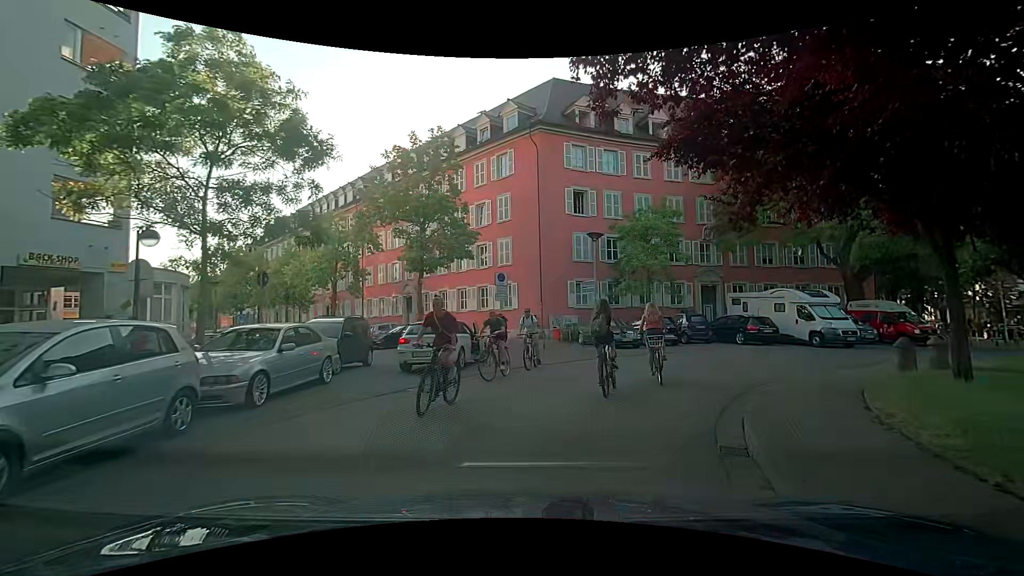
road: residential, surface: asphalt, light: Day
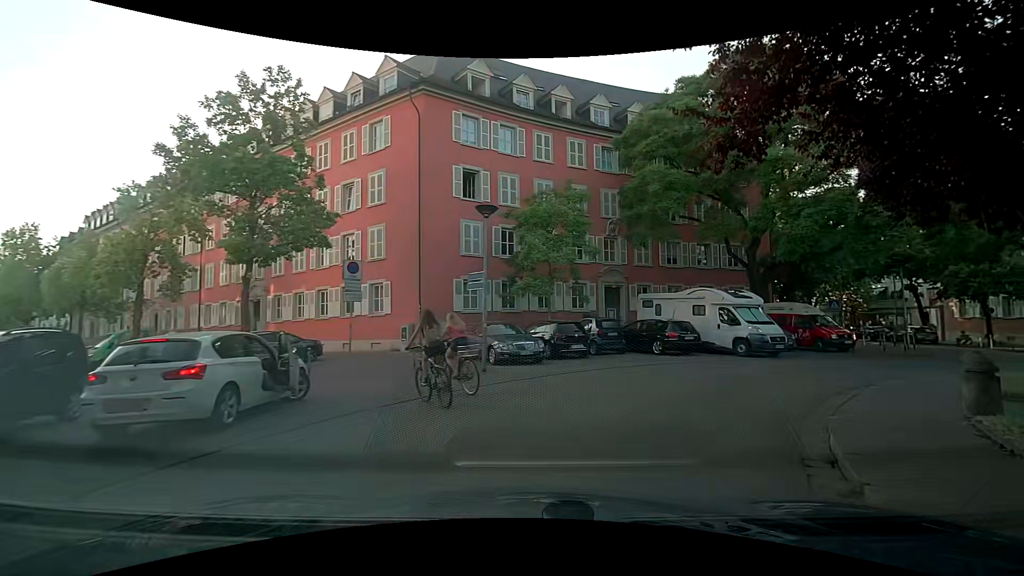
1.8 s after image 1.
(+0.5, +6.1) m; +14°
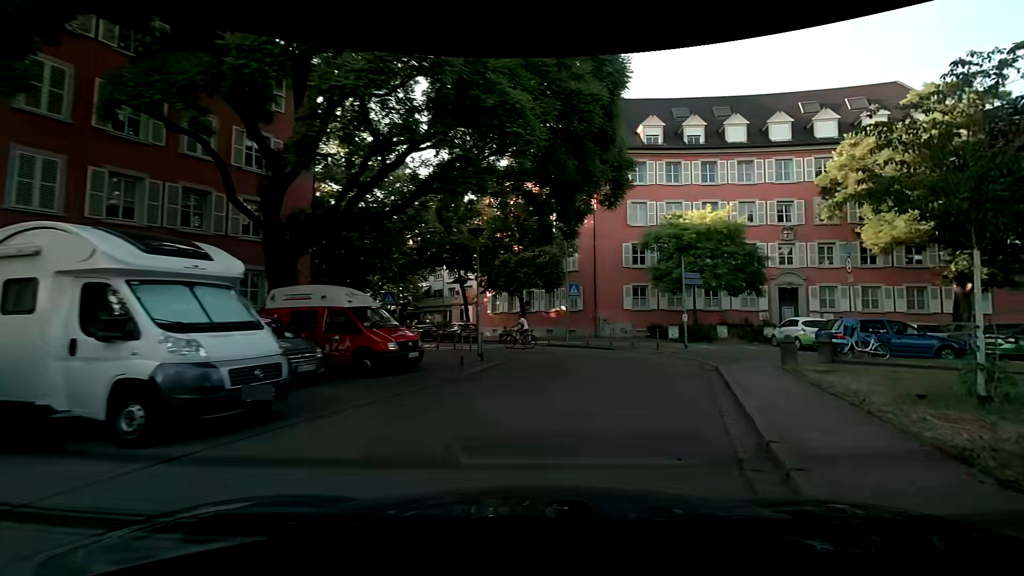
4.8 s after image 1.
(+5.8, +14.0) m; +45°
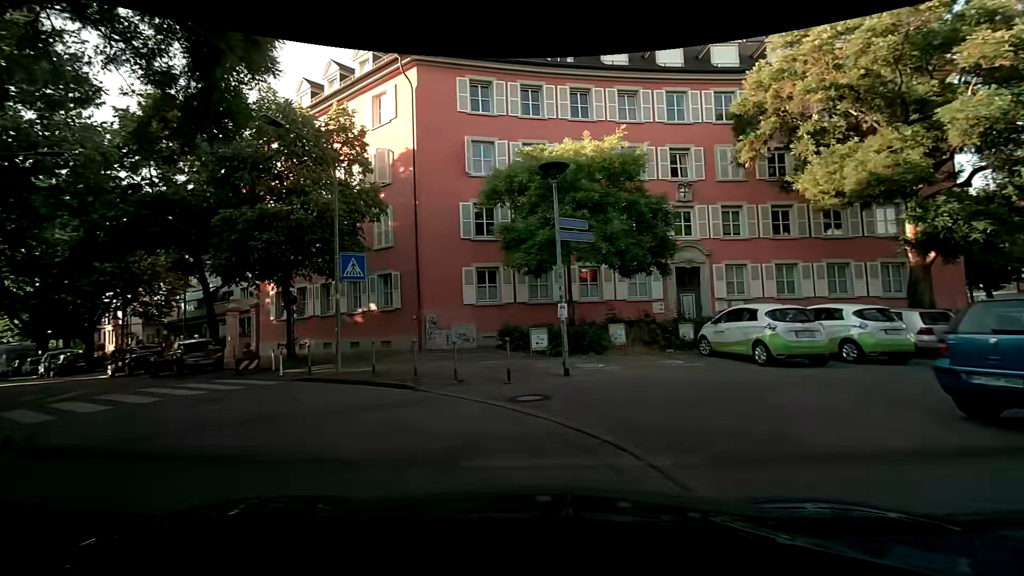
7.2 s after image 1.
(+3.2, +13.2) m; +16°
